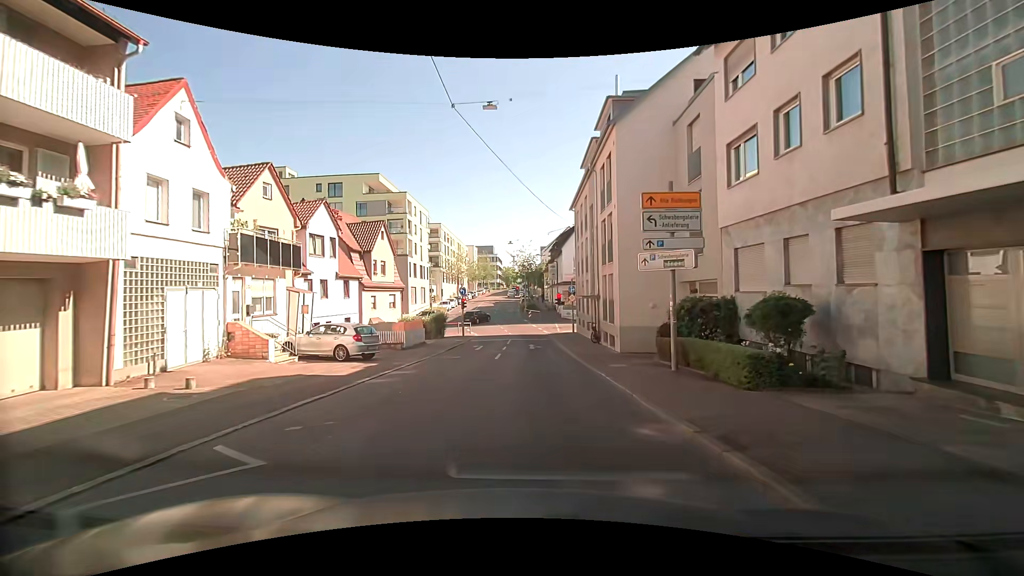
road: tertiary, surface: asphalt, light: Day
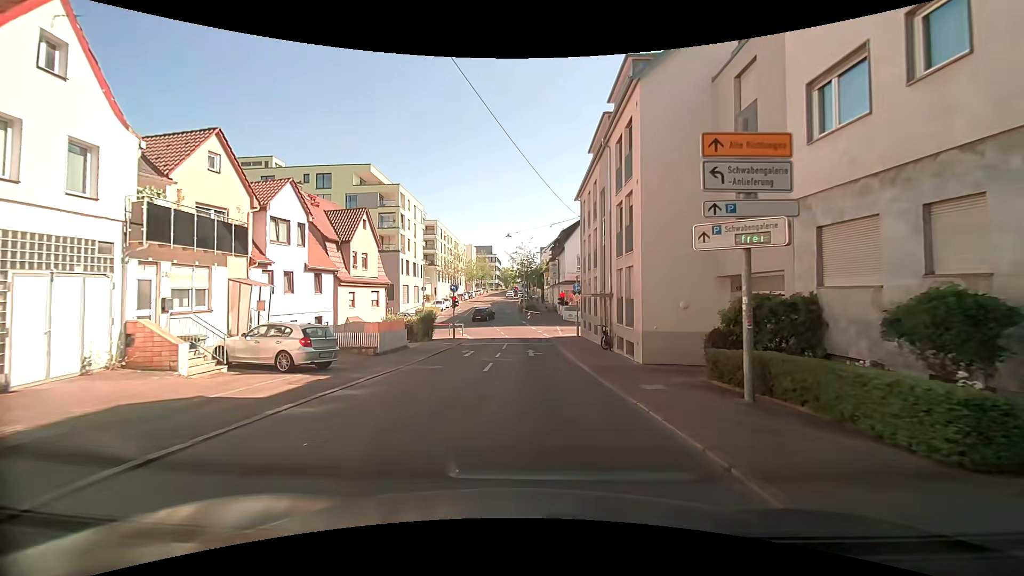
(0.0, +4.3) m; -1°
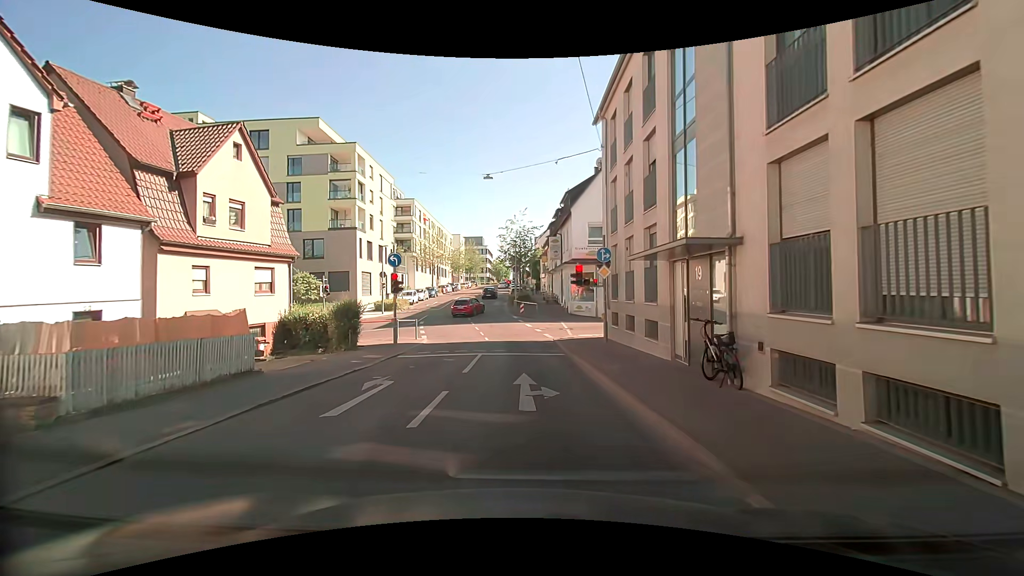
(+0.3, +14.1) m; +2°
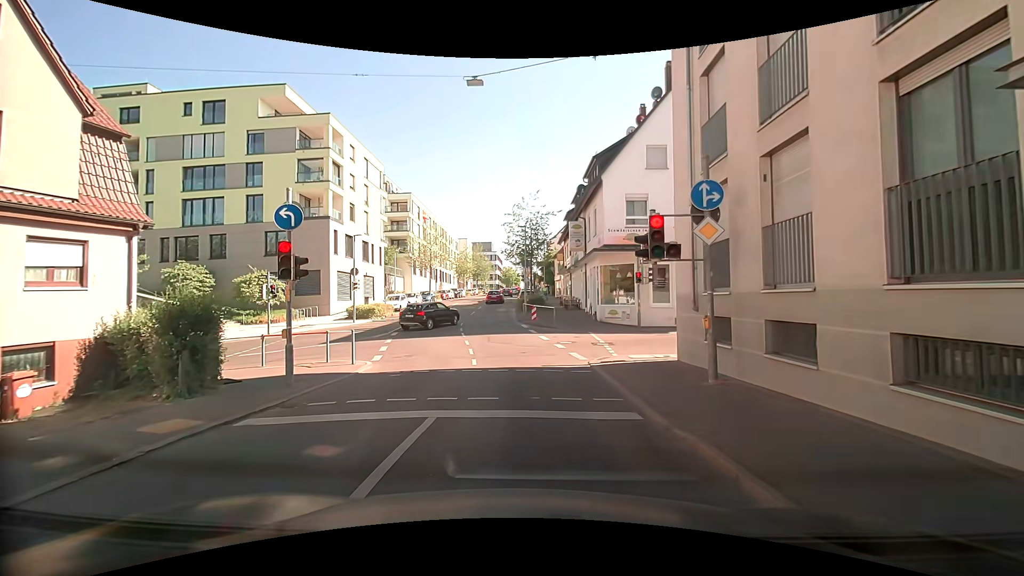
(-0.2, +10.1) m; 0°
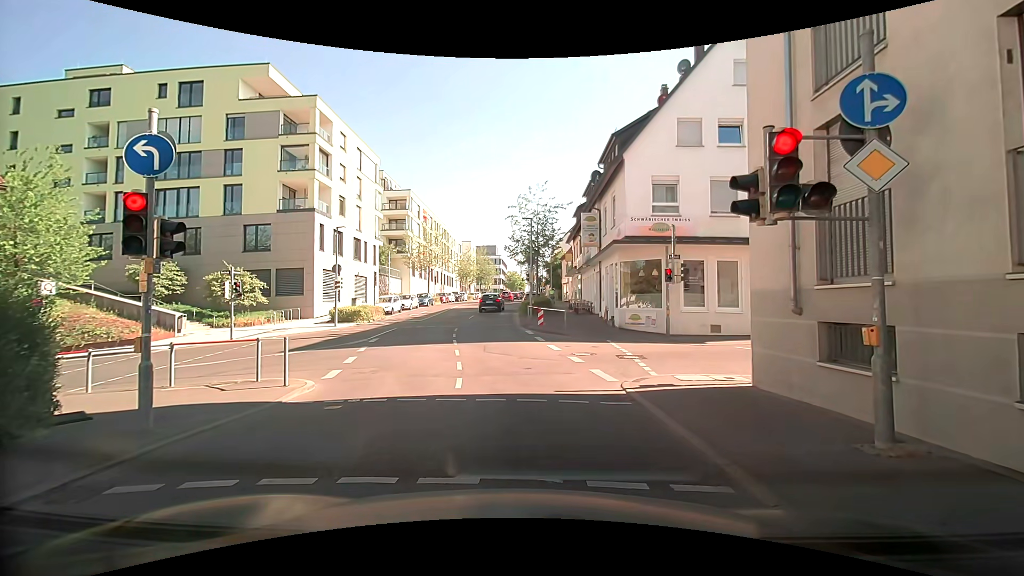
(-0.2, +4.1) m; -2°
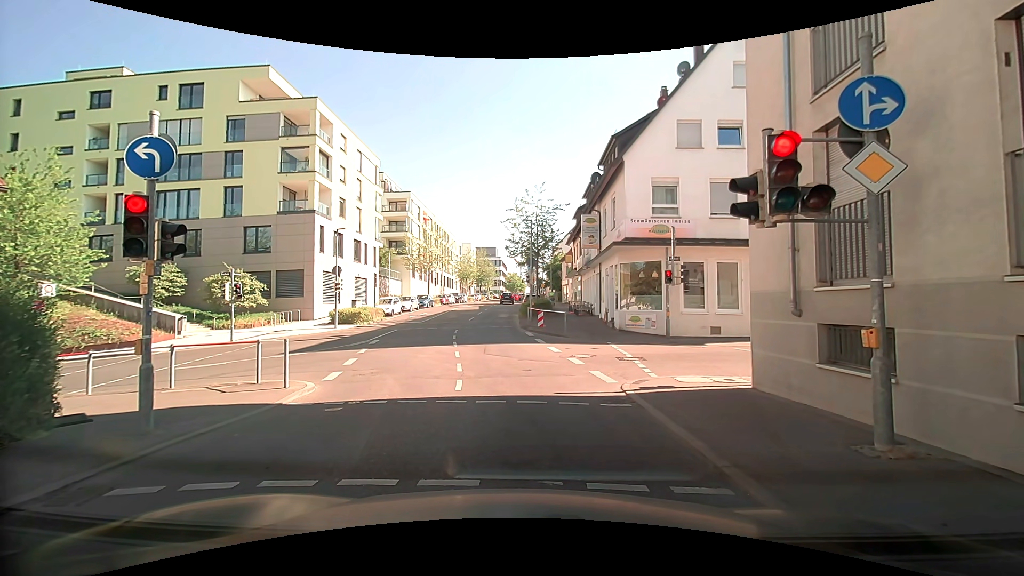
(0.0, +0.1) m; 0°
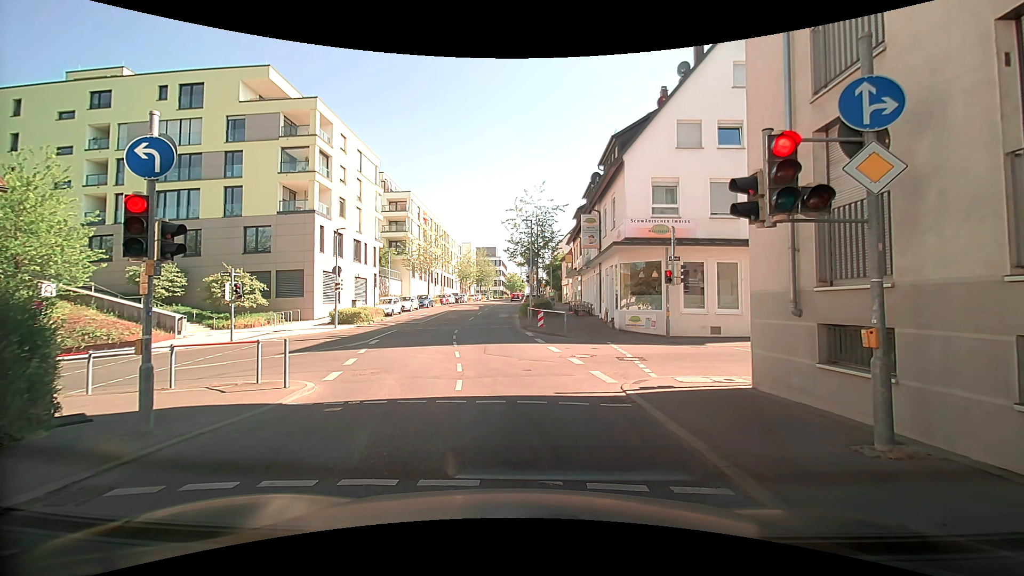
(0.0, 0.0) m; 0°
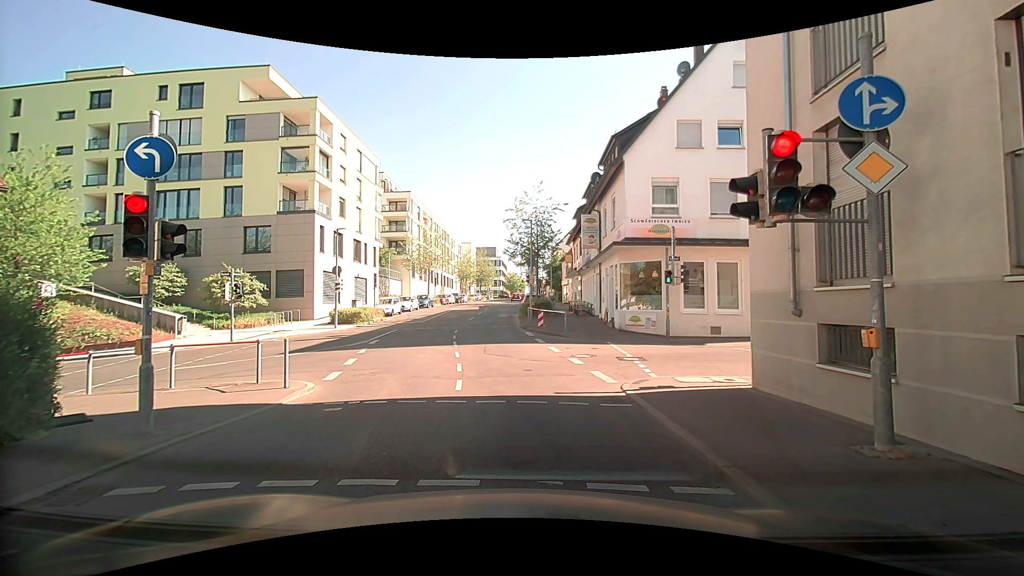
(0.0, 0.0) m; 0°
